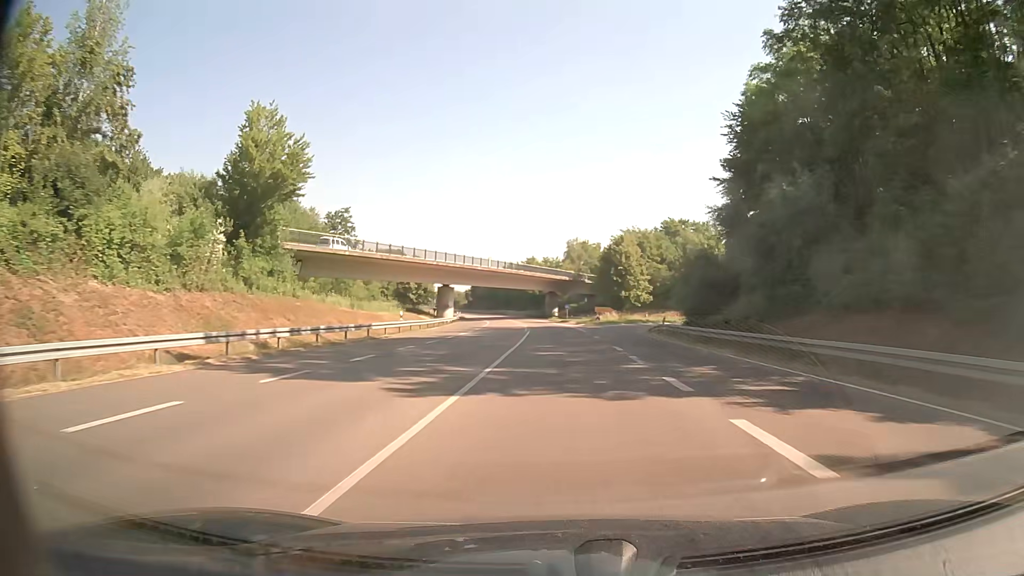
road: primary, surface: asphalt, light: Day
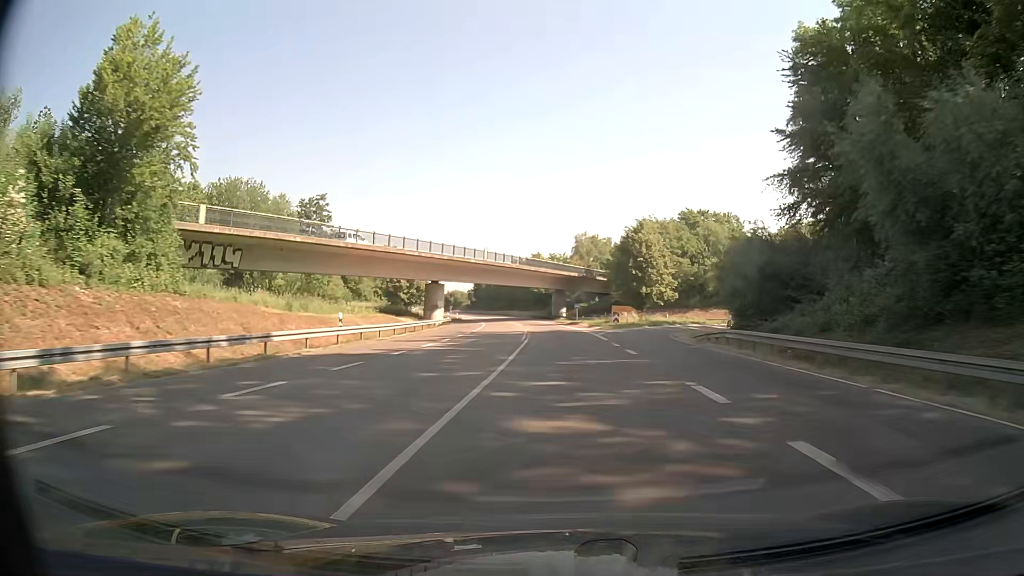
(0.0, +13.8) m; -1°
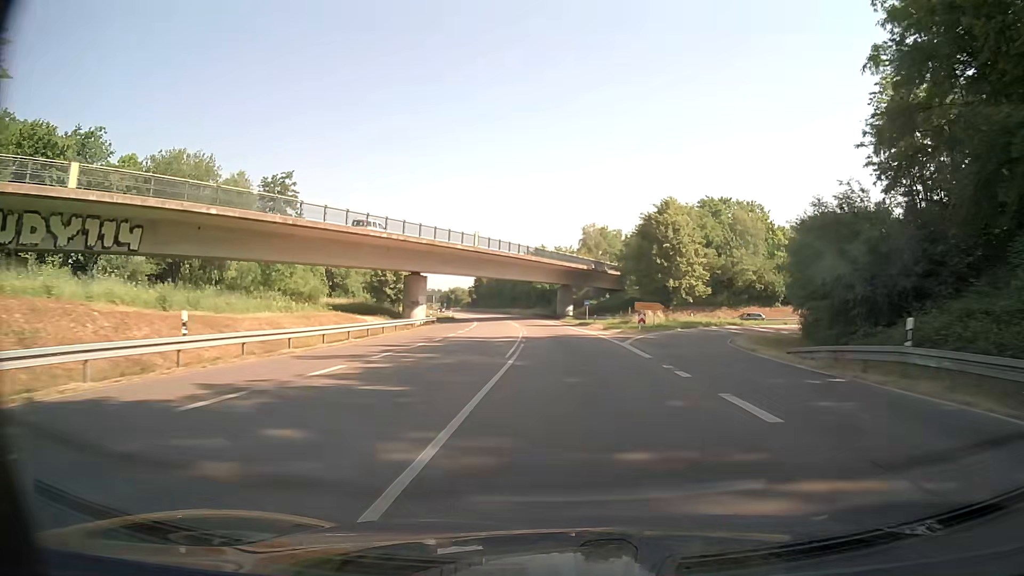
(0.0, +13.9) m; 0°
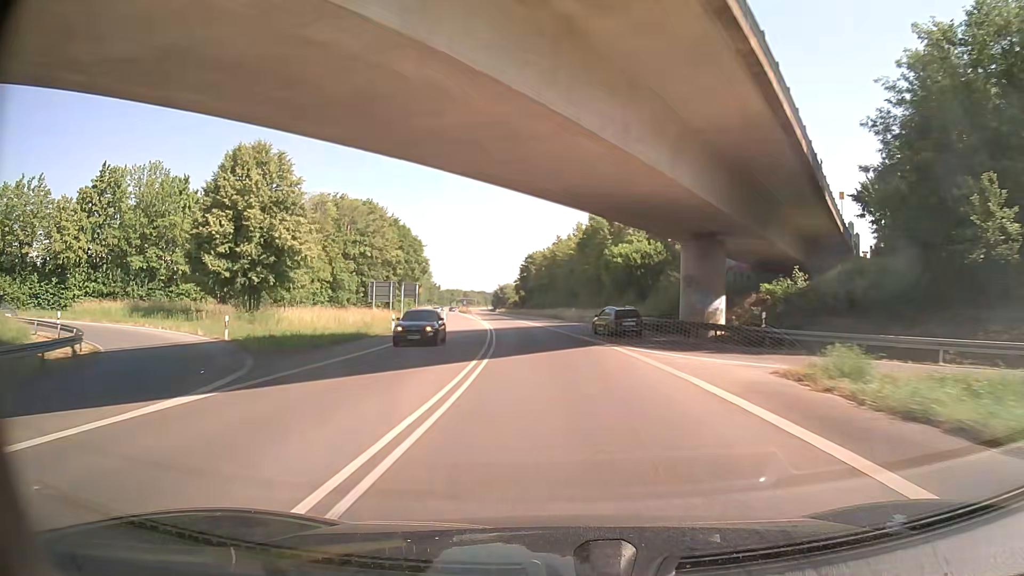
(-2.4, +70.0) m; -5°
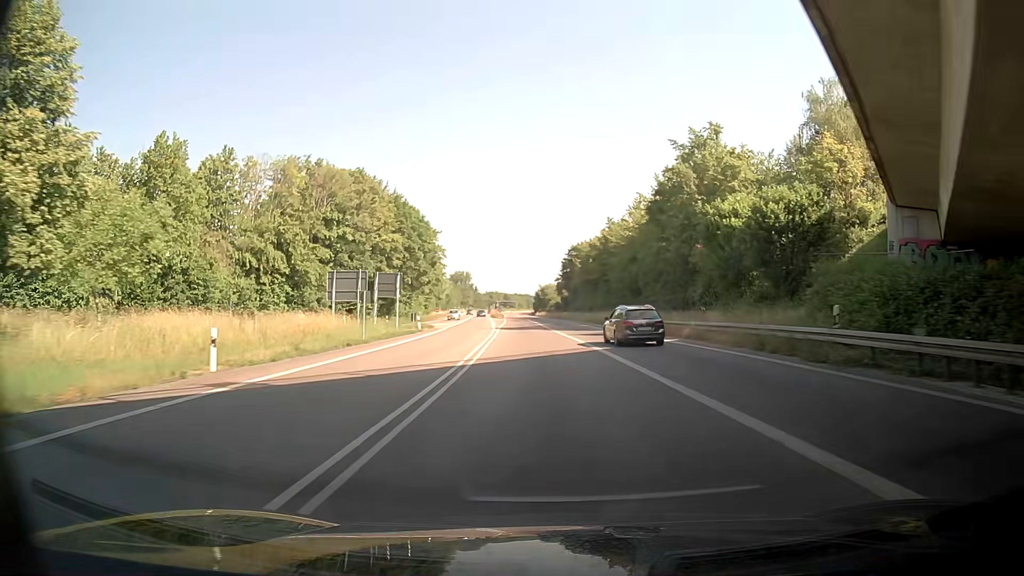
(-1.1, +28.2) m; -4°
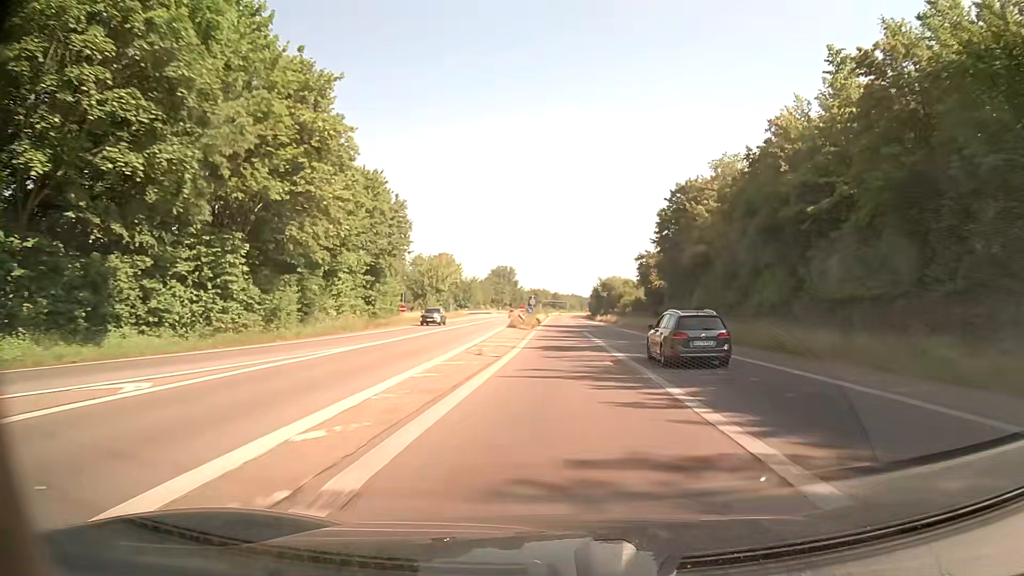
(-3.6, +69.0) m; -4°
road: trunk
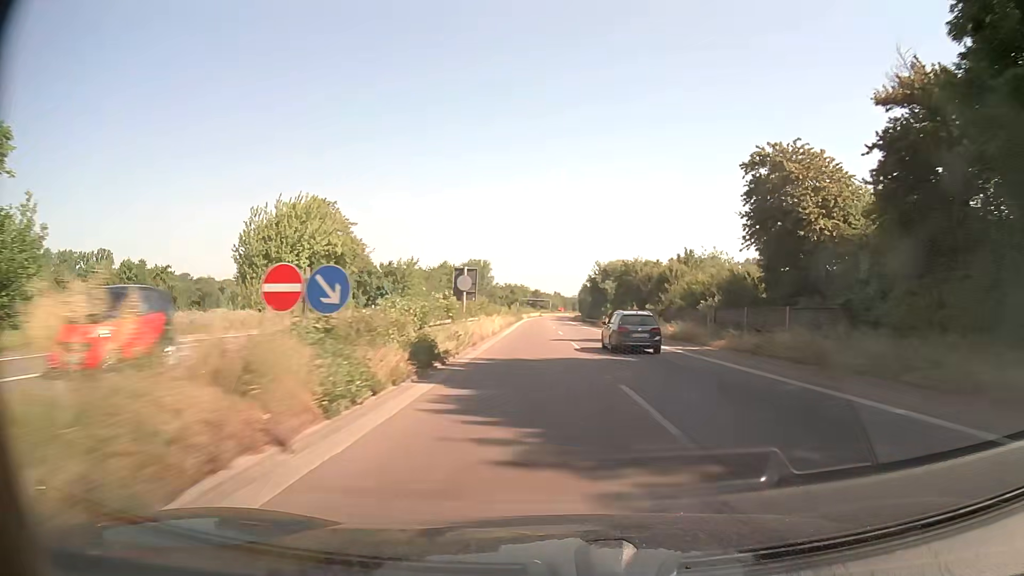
(+0.6, +56.4) m; +2°
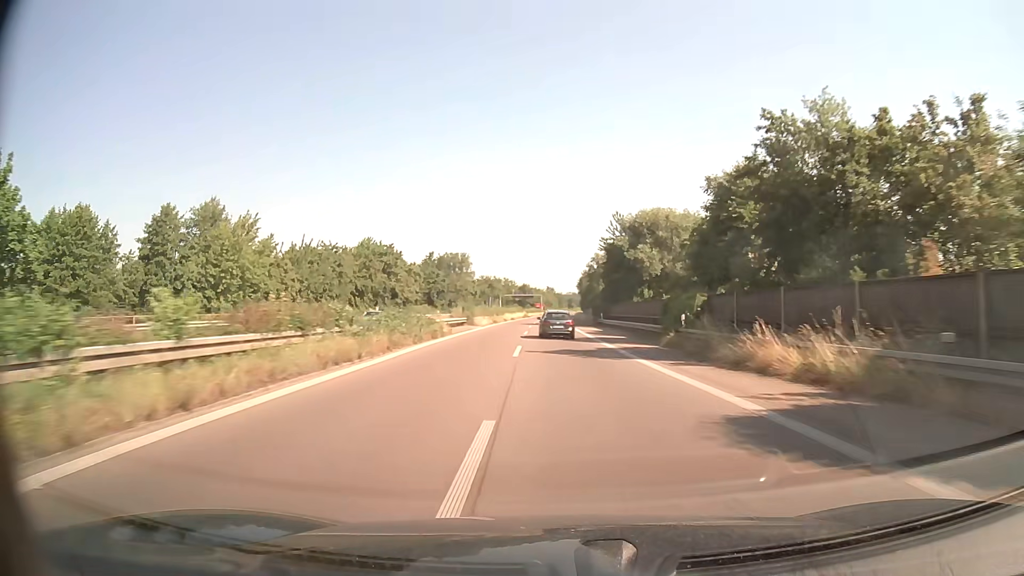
(+0.7, +58.4) m; +1°
(0, +10) (0, +20) (0, +30) (0, +40) (-1, +50) (-1, +60) (-1, +70) (-1, +80) (-1, +90) (-1, +100) m
